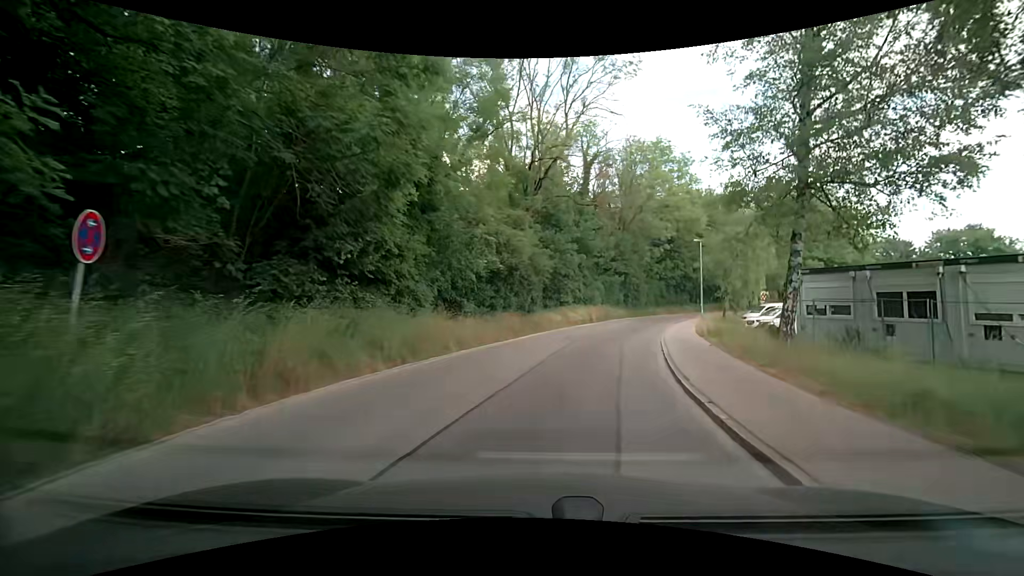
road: residential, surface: paved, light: Day
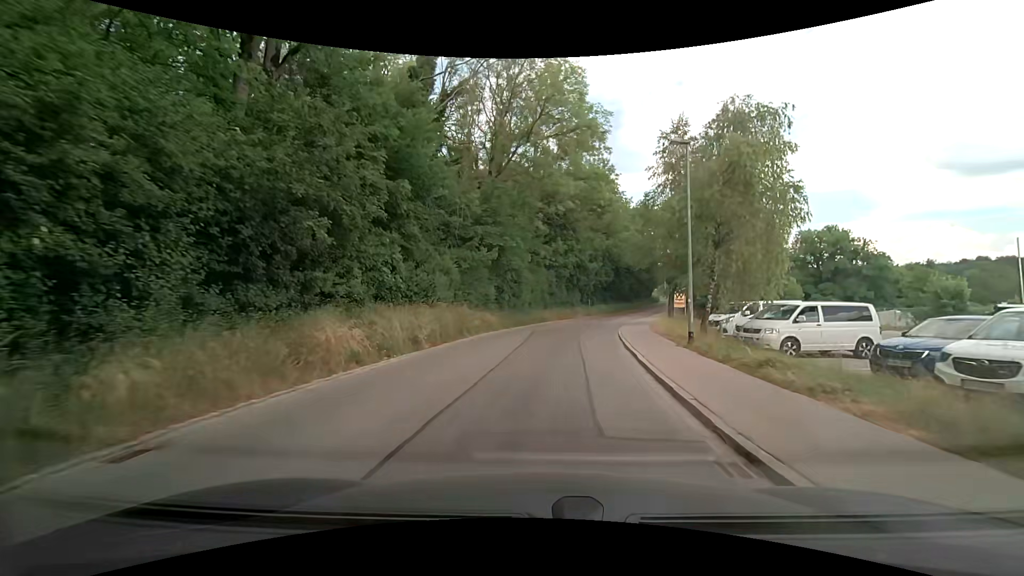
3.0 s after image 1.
(+3.9, +24.0) m; +16°
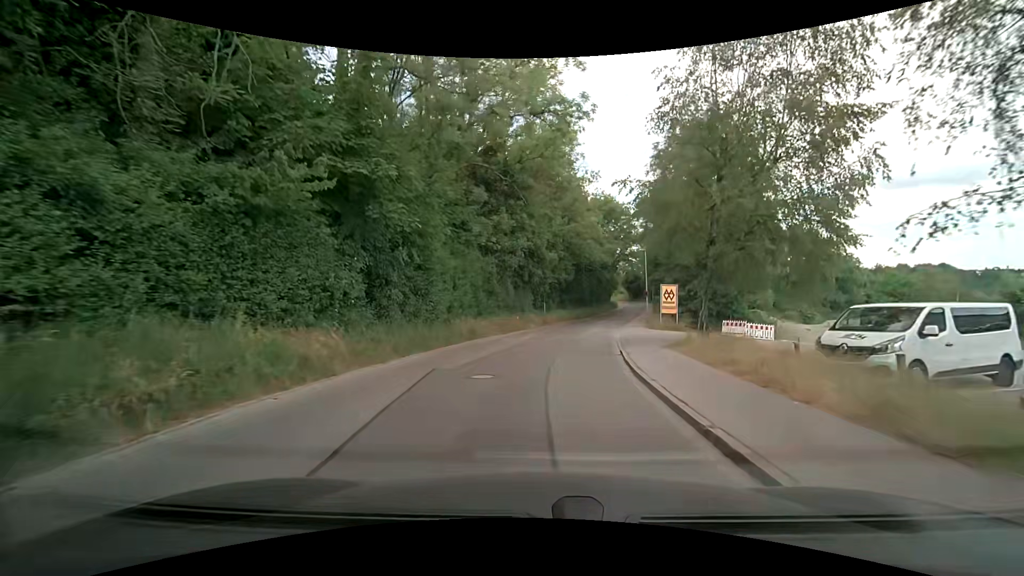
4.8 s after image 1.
(+0.7, +15.5) m; +5°
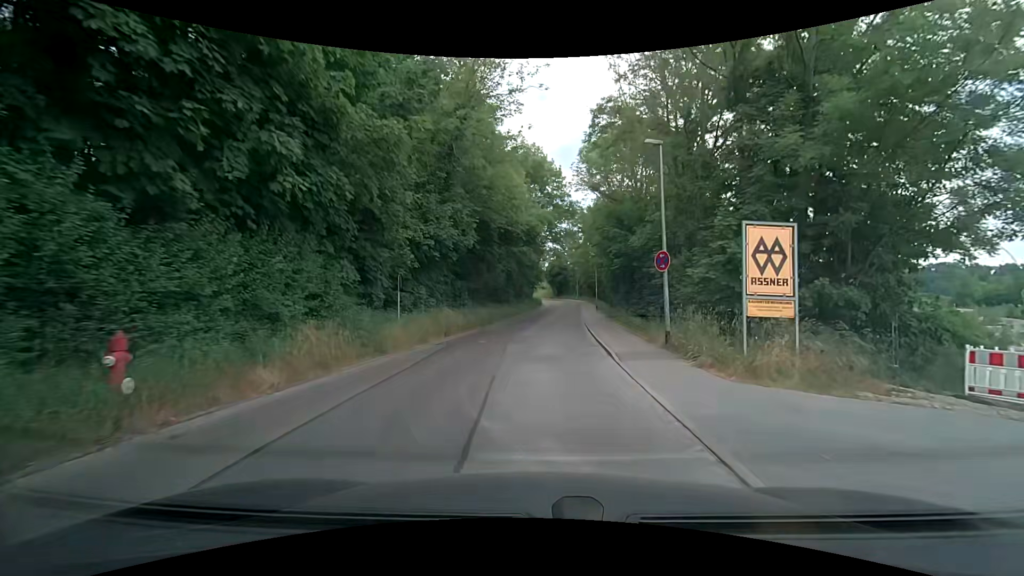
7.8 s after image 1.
(+2.6, +27.0) m; +10°
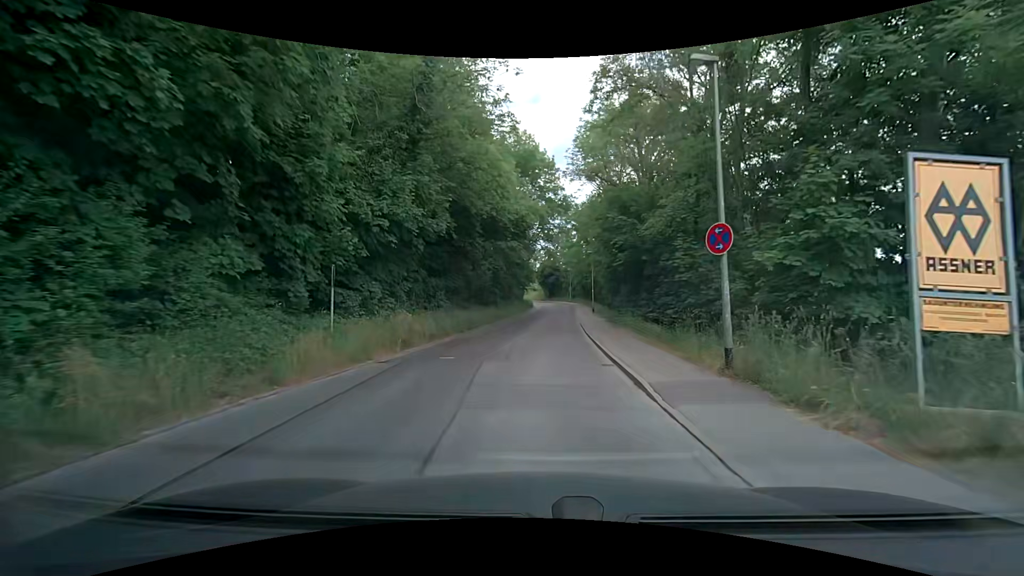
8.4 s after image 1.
(0.0, +5.2) m; 0°
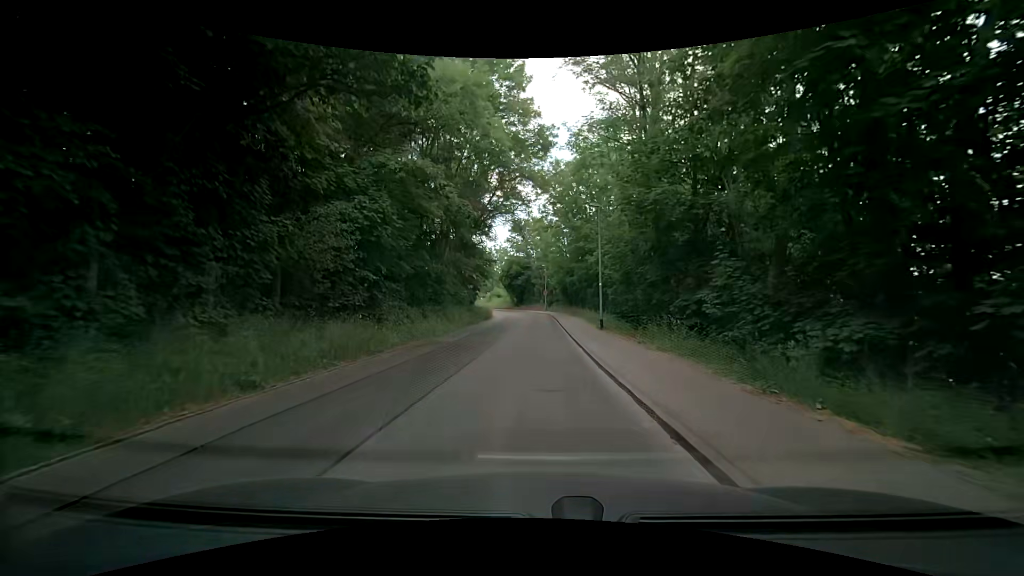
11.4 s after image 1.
(+1.0, +26.1) m; +4°
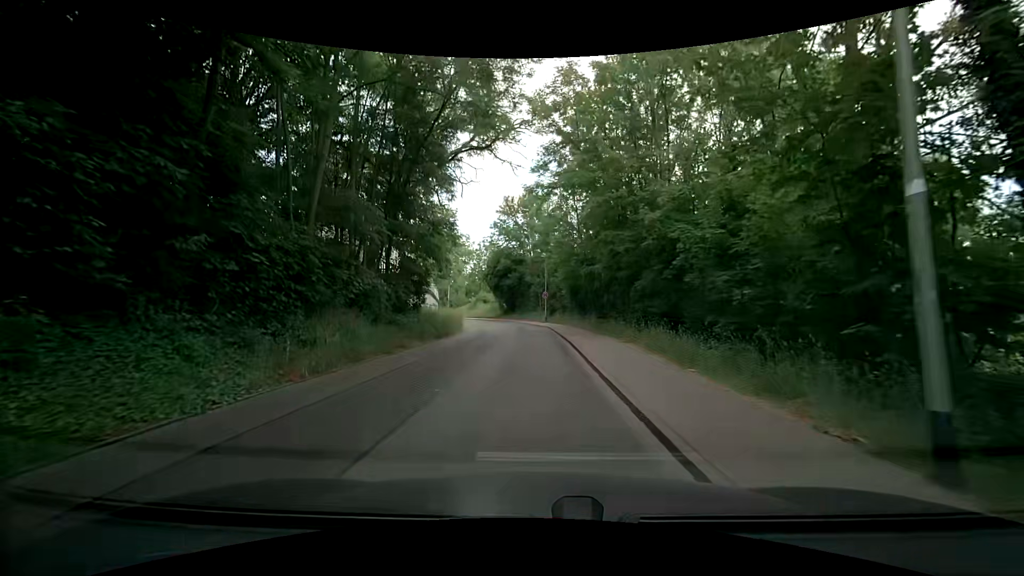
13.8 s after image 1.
(-0.1, +20.5) m; +1°
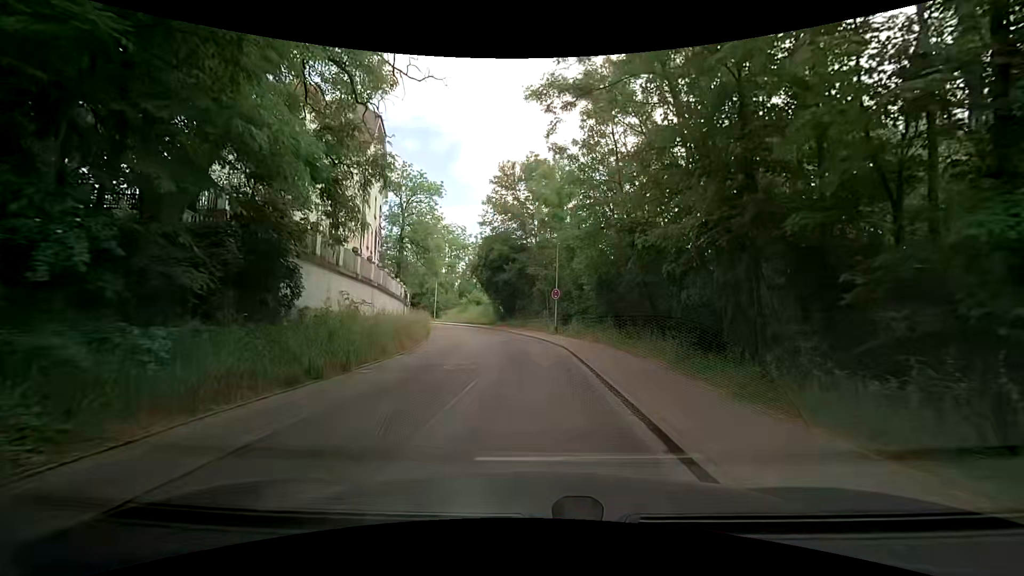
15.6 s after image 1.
(-0.3, +14.9) m; -1°
(0, +10) (-1, +20) (-2, +30) (-4, +40) (-7, +49) (-11, +58) (-15, +67) (-20, +76) (-25, +85) (-30, +93) m
